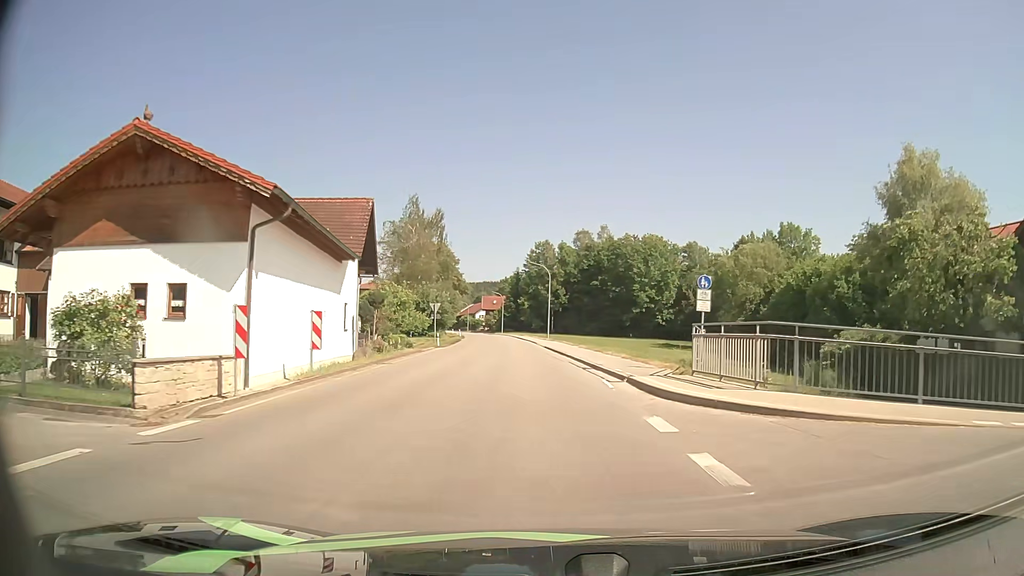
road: tertiary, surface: asphalt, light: Day
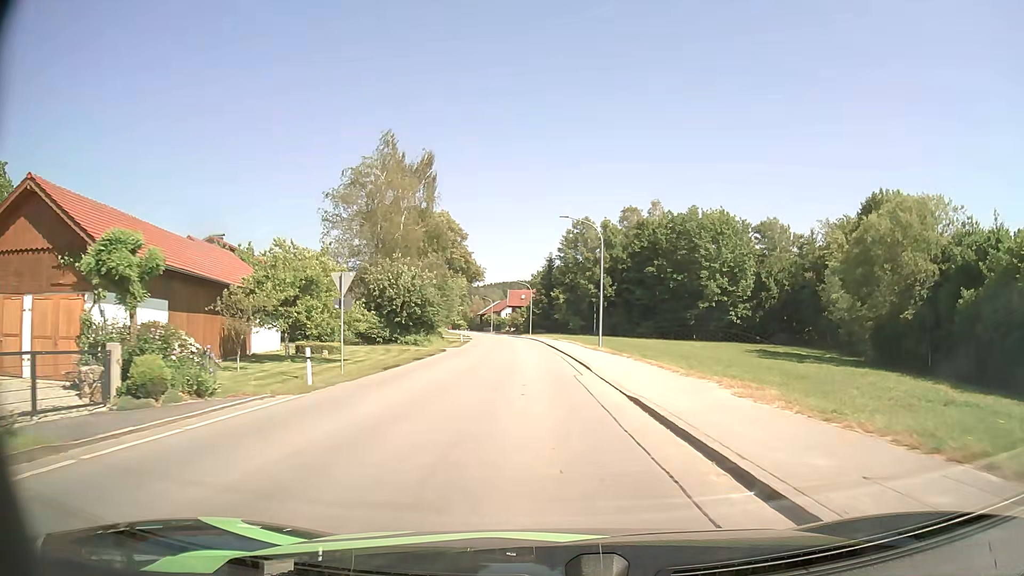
(-1.1, +29.7) m; -3°
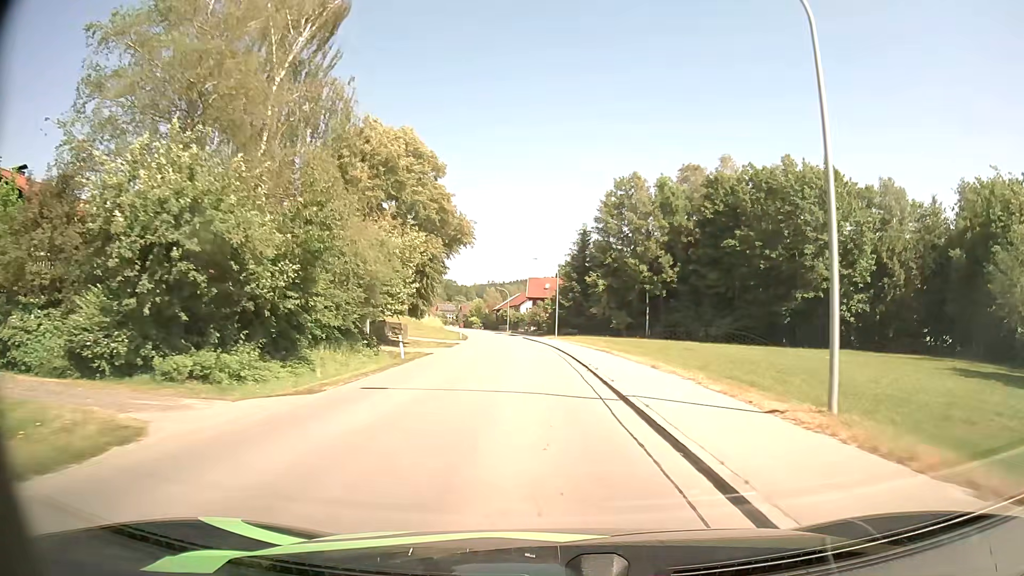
(-0.6, +31.8) m; -2°
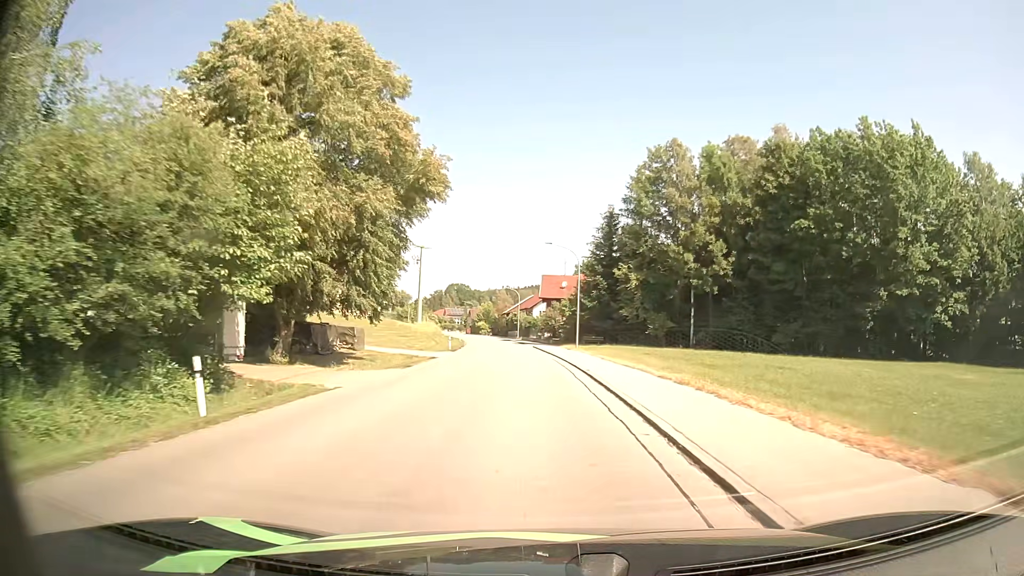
(-0.2, +16.6) m; -2°
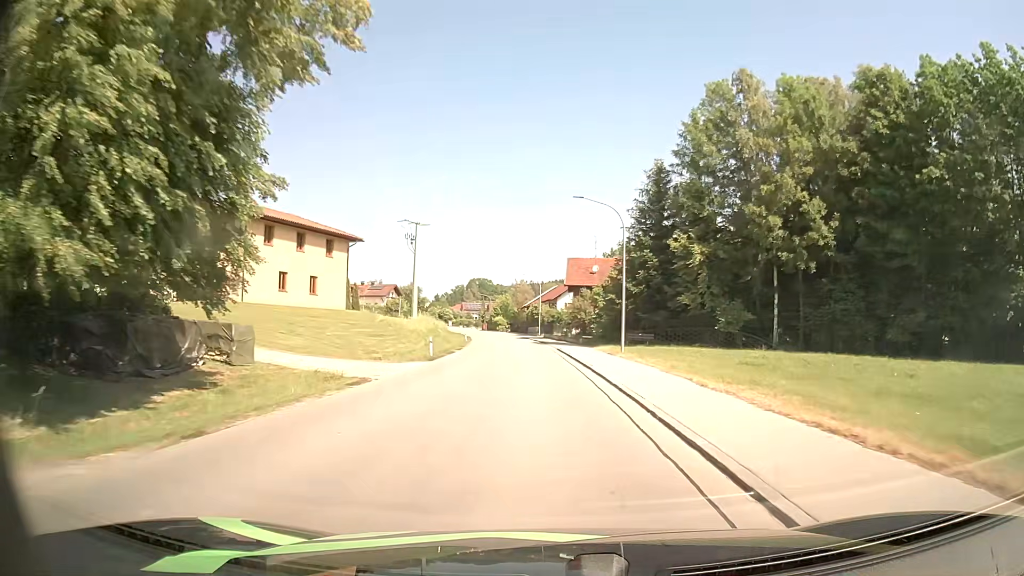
(-0.2, +17.0) m; -2°
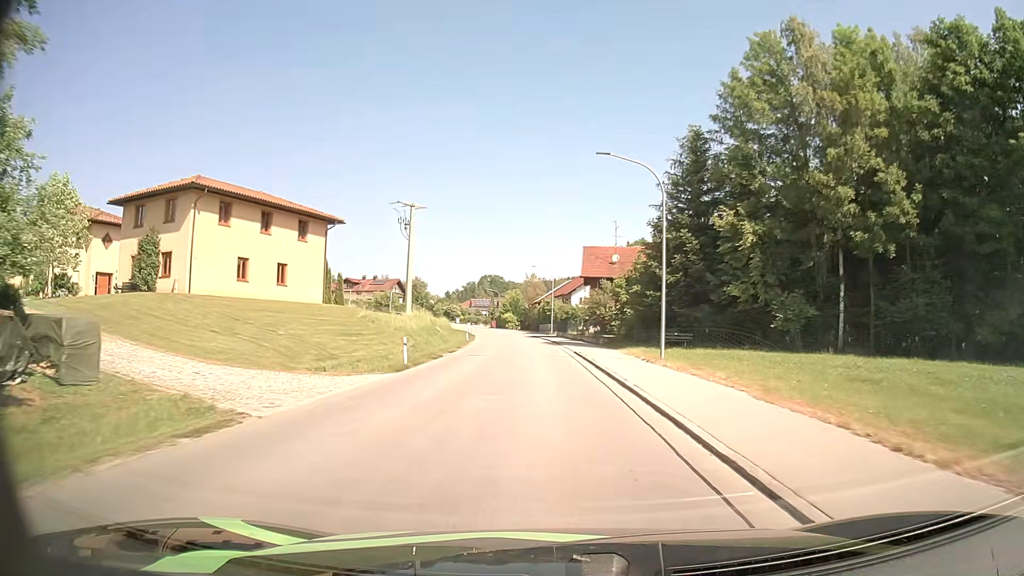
(-0.1, +8.6) m; -1°
(0, +10) (0, +20) (-1, +30) (-1, +40) (-1, +50) (-2, +60) (-3, +70) (-4, +80) (-5, +90) (-7, +100) m
